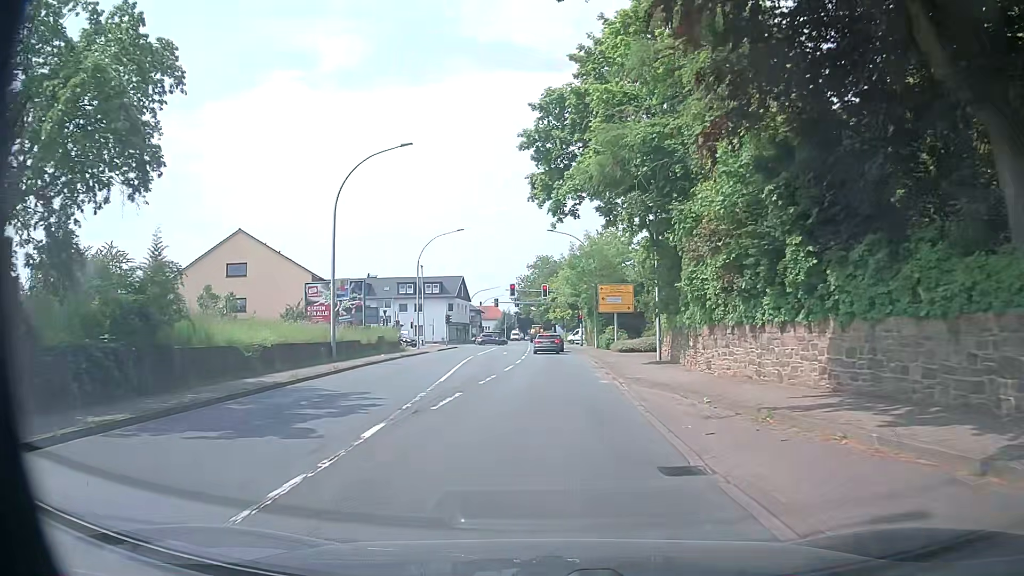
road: primary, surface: asphalt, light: Day
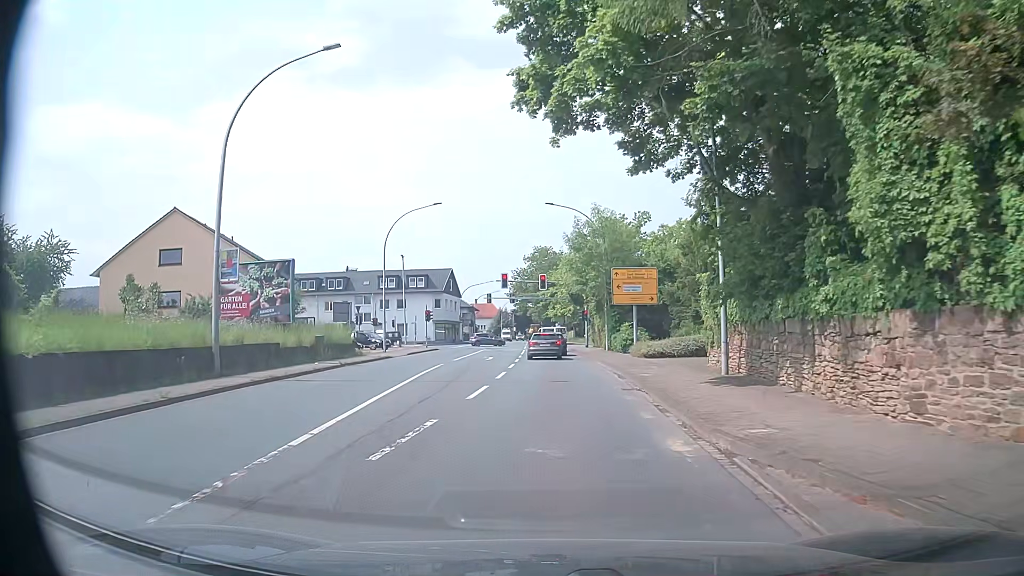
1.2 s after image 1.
(-0.1, +11.1) m; 0°
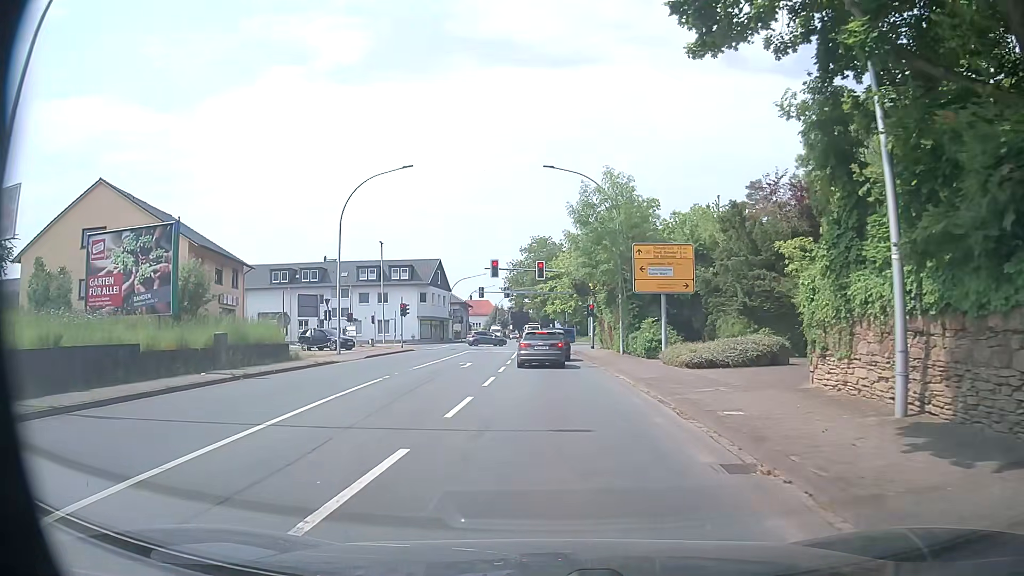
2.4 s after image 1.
(-0.1, +9.6) m; 0°
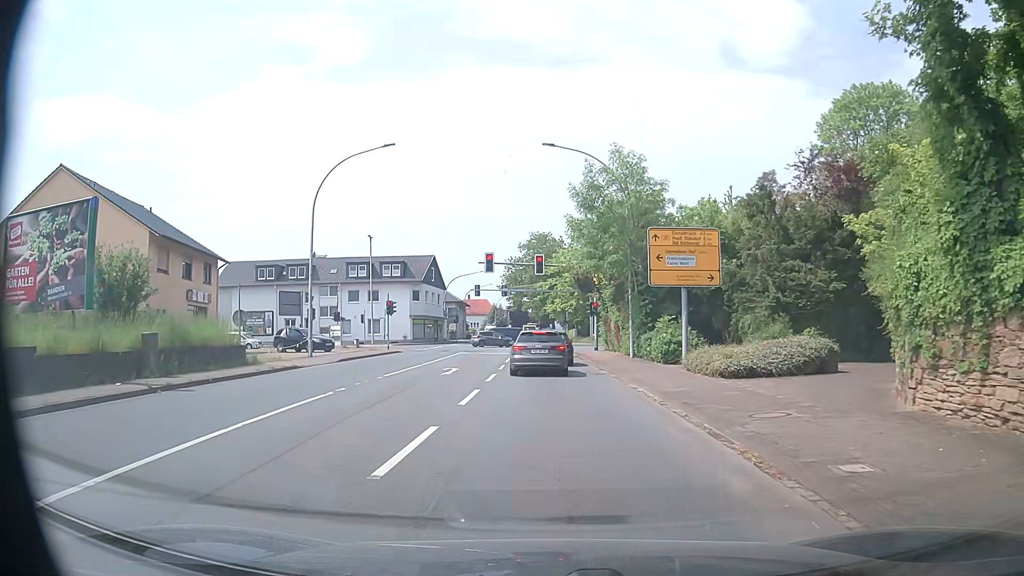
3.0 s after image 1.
(0.0, +4.2) m; -1°
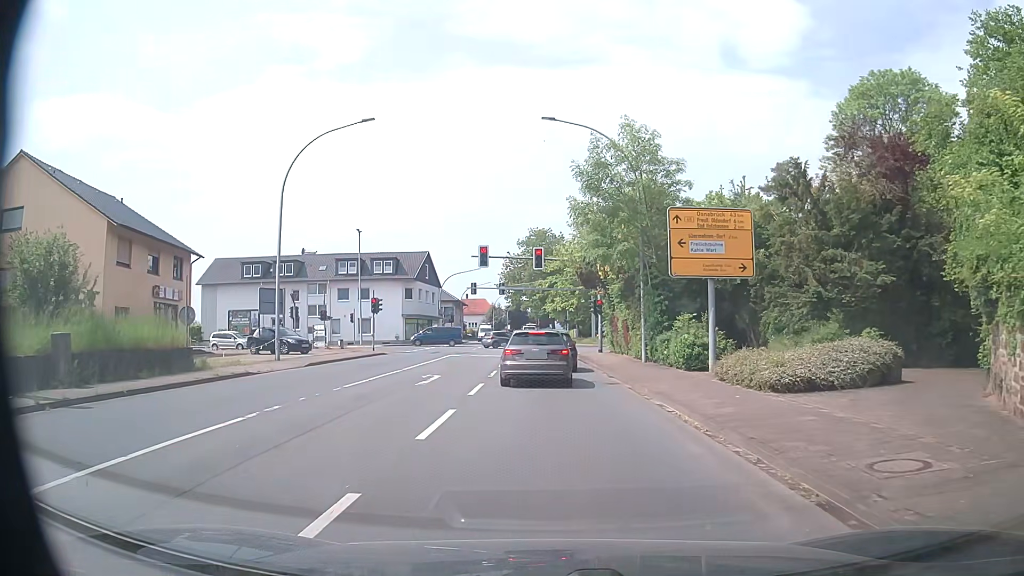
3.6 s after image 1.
(+0.1, +3.9) m; 0°
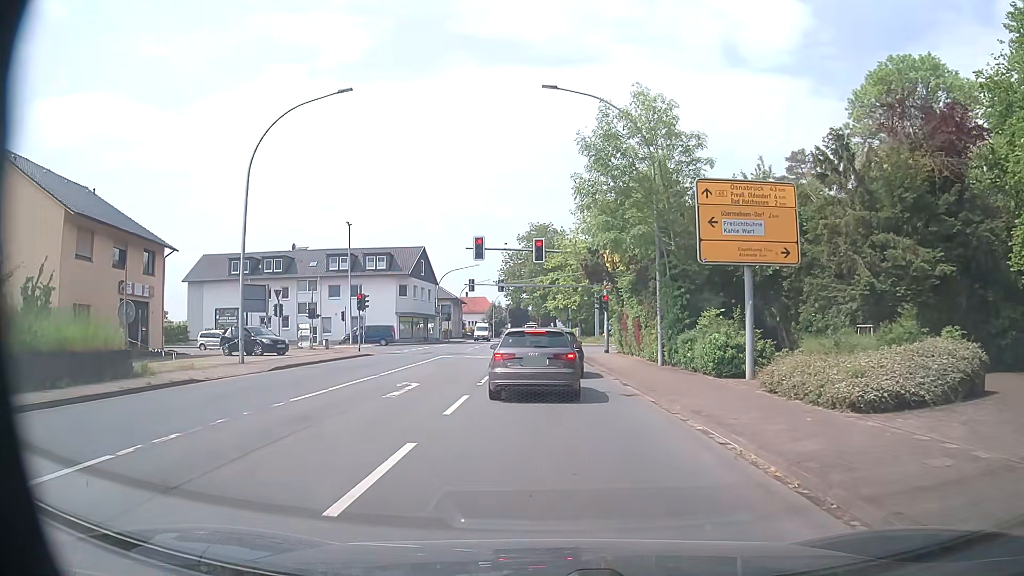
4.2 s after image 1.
(+0.1, +3.5) m; 0°
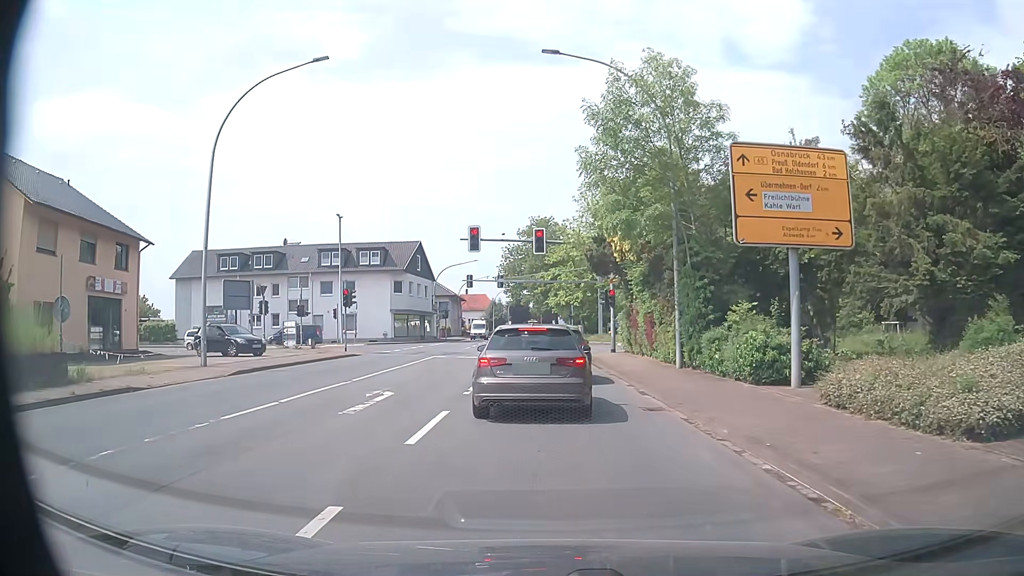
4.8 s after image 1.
(0.0, +2.8) m; 0°
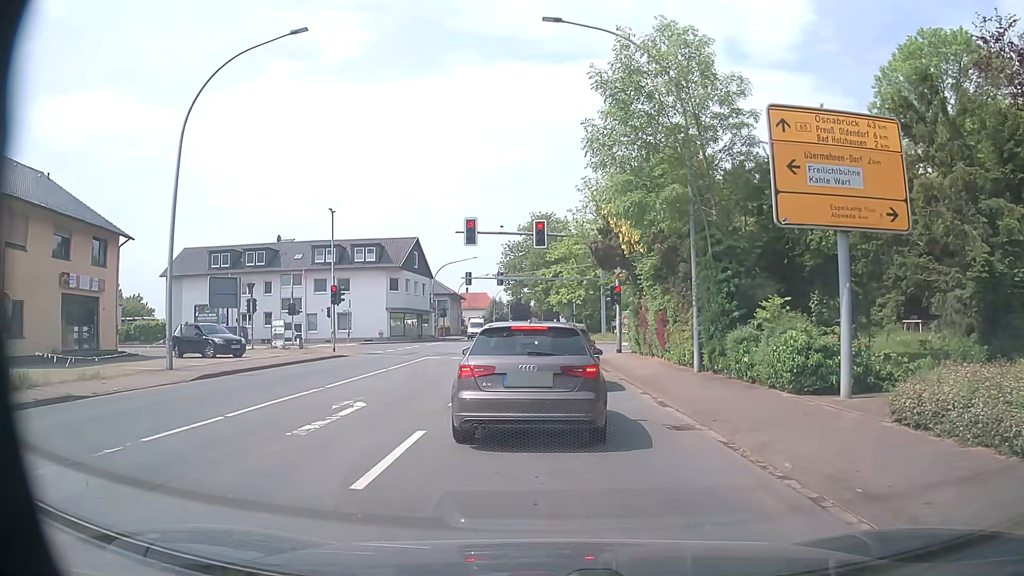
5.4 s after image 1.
(0.0, +2.1) m; 0°
(0, +10) (0, +20) (0, +30) (0, +40) (-1, +50) (-1, +60) (-1, +70) (-1, +80) (-1, +90) (-2, +100) m
